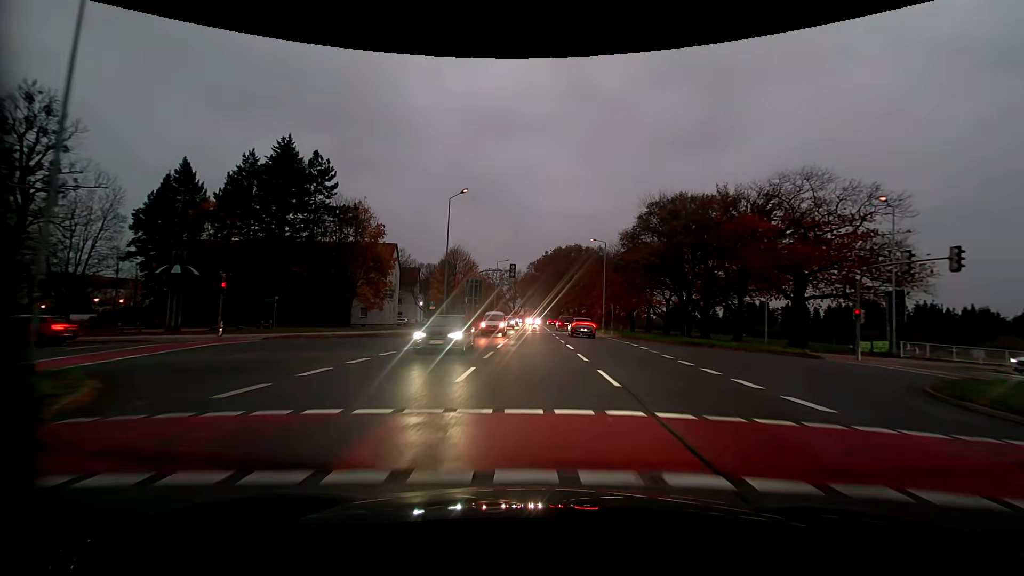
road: primary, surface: asphalt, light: Dusk
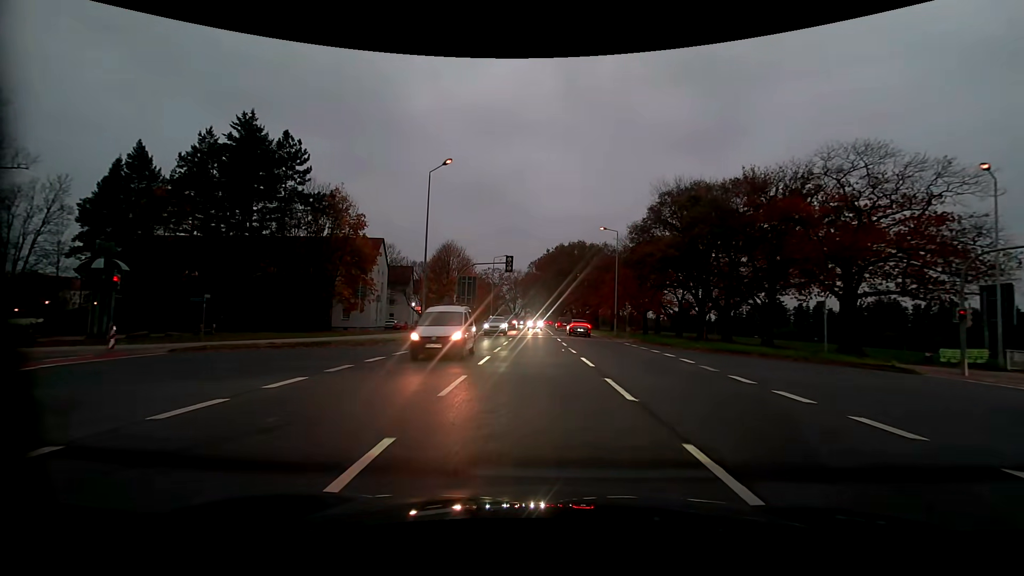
(+0.1, +7.2) m; 0°
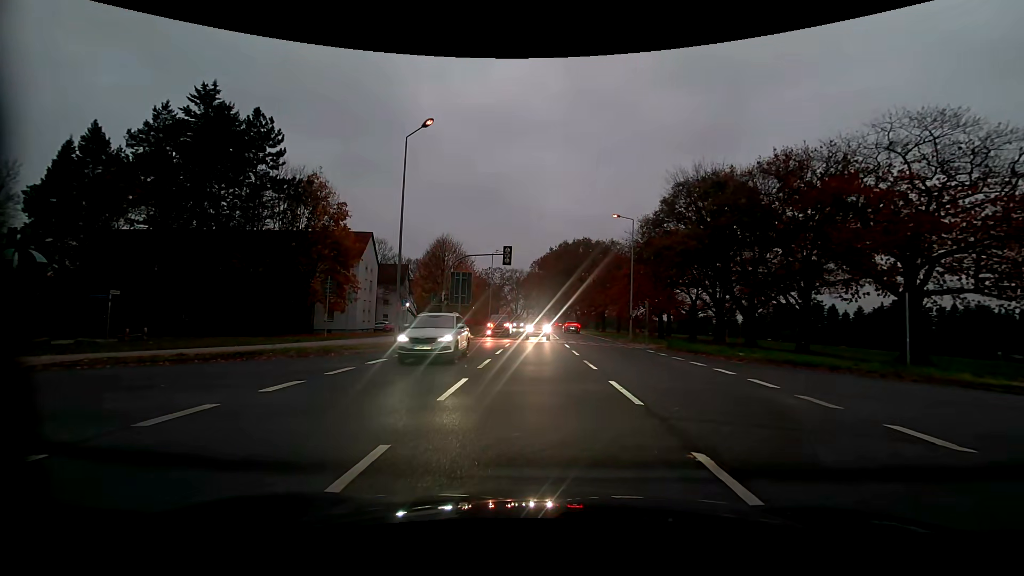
(0.0, +5.7) m; -1°
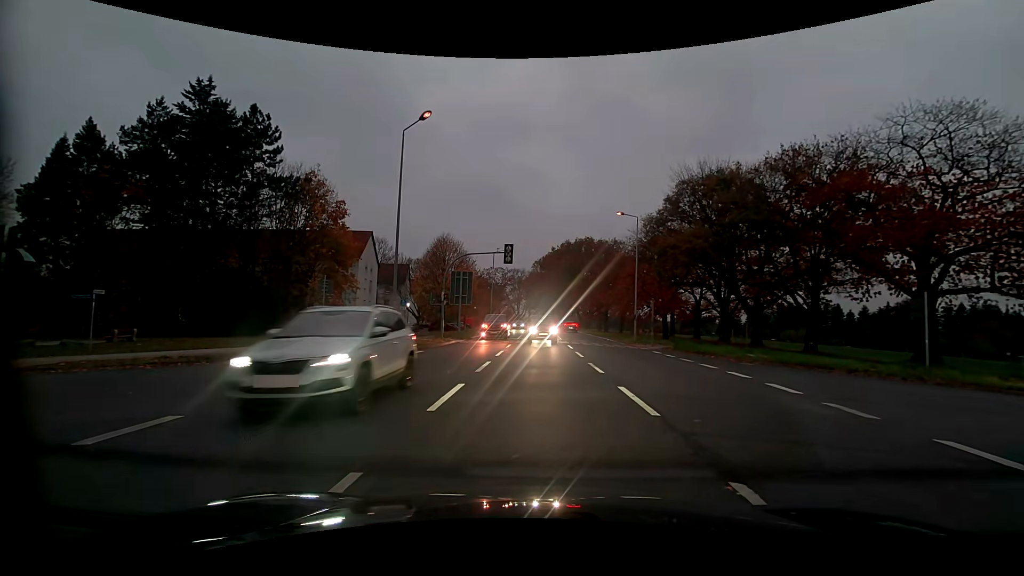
(0.0, +0.8) m; 0°
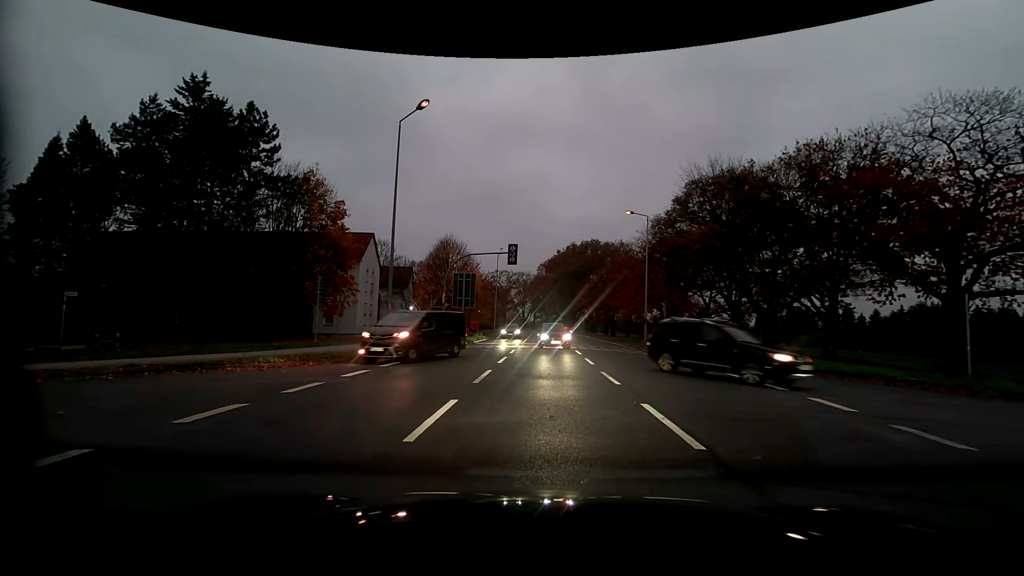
(0.0, +1.6) m; 0°
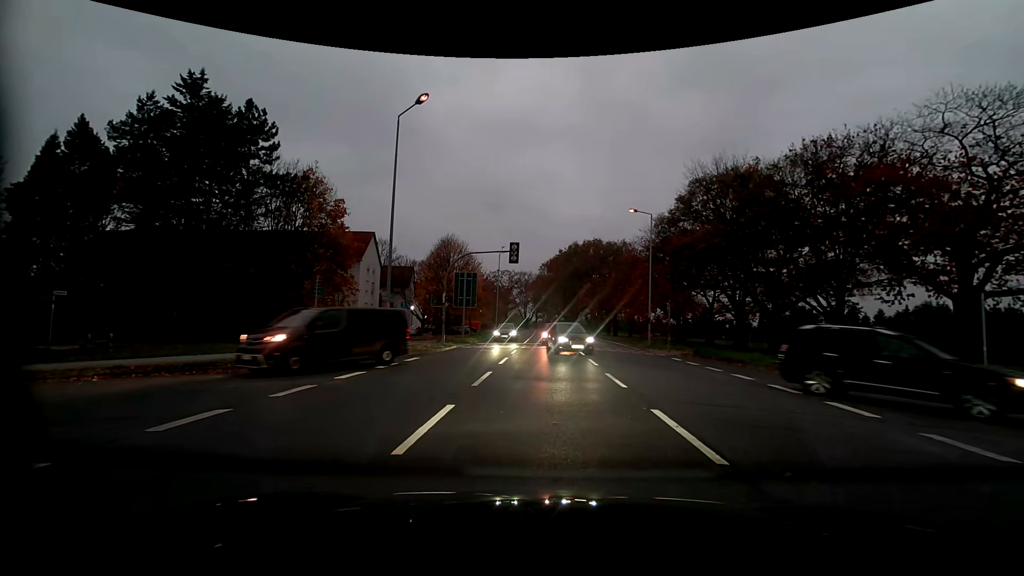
(0.0, +0.6) m; 0°
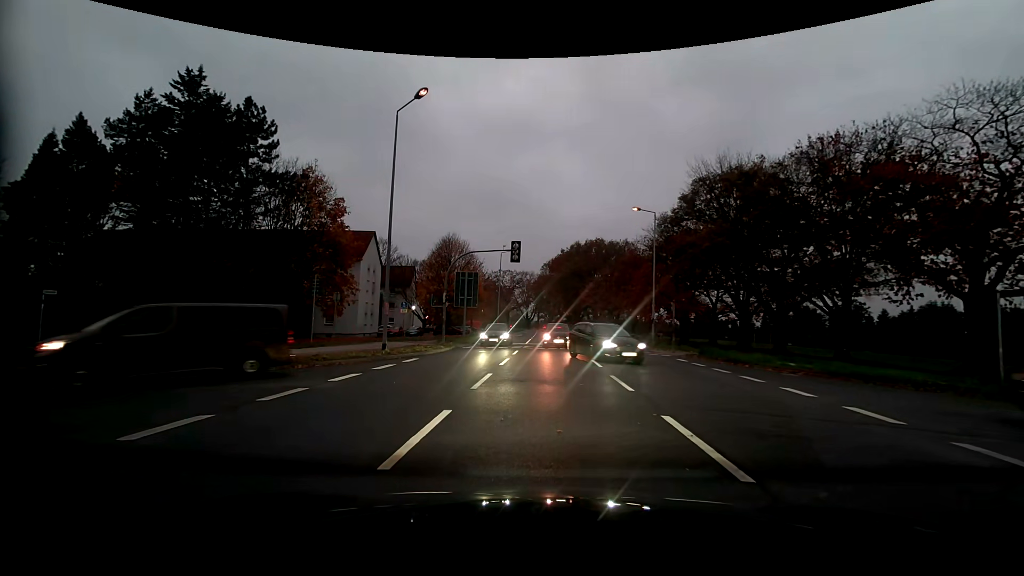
(0.0, +0.5) m; 0°
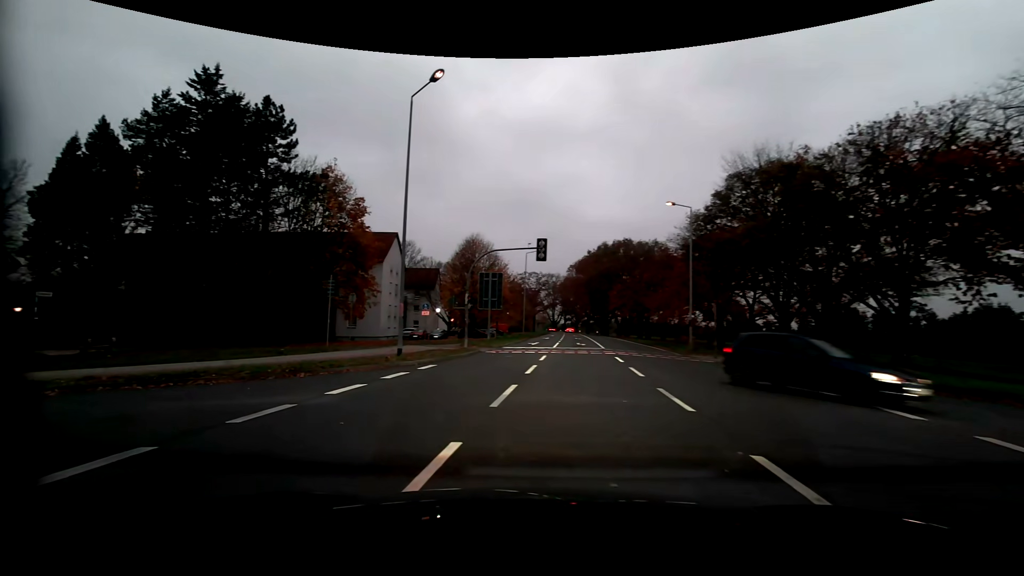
(0.0, +2.2) m; -5°
(-5, +8) (-15, +9) (-25, +7) (-35, +4) (-44, +1) (-54, -1) (-63, -4) (-73, -7) (-83, -9) (-92, -12) m
